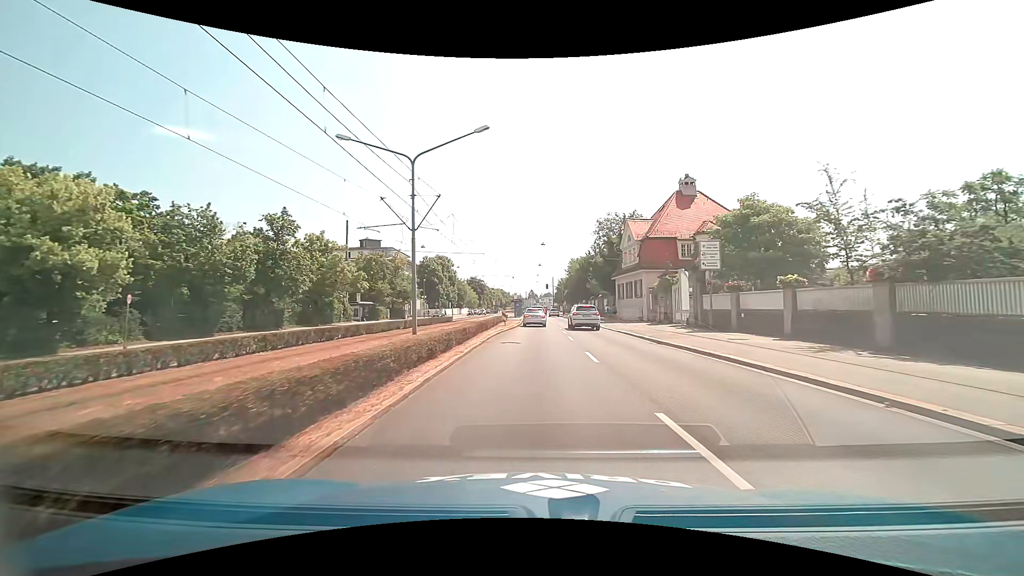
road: primary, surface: asphalt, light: Day
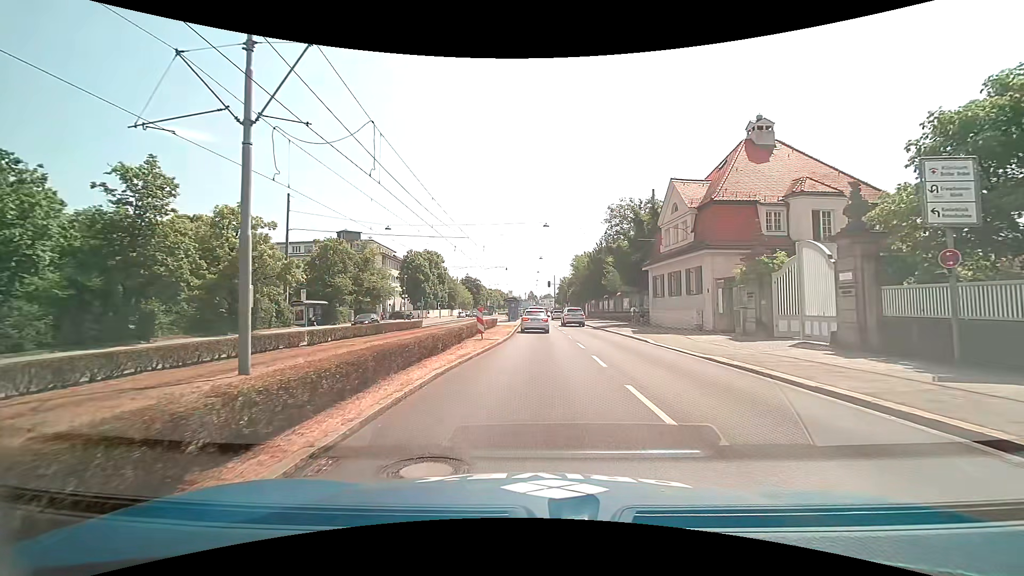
(0.0, +14.9) m; 0°
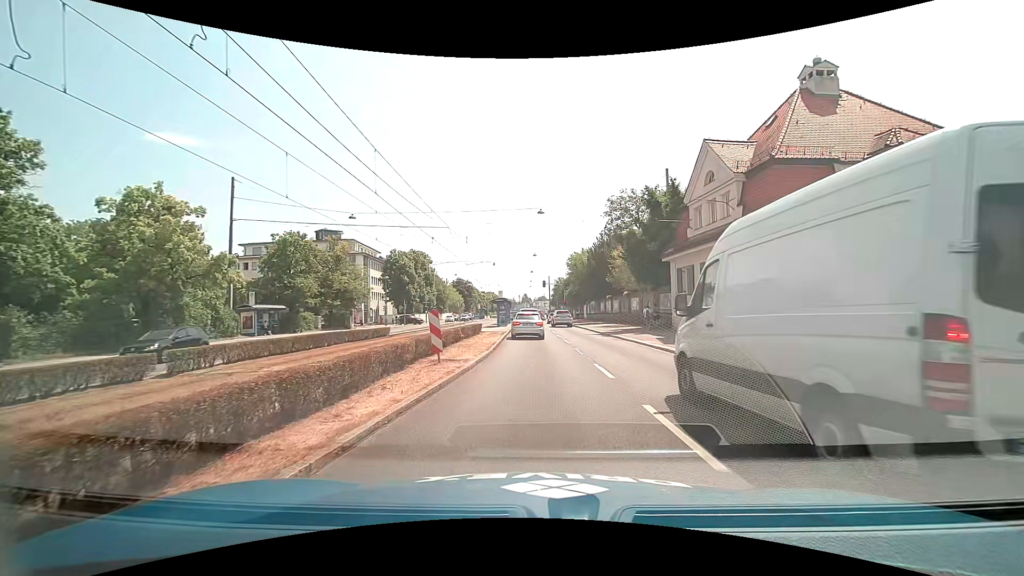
(+0.1, +7.6) m; 0°
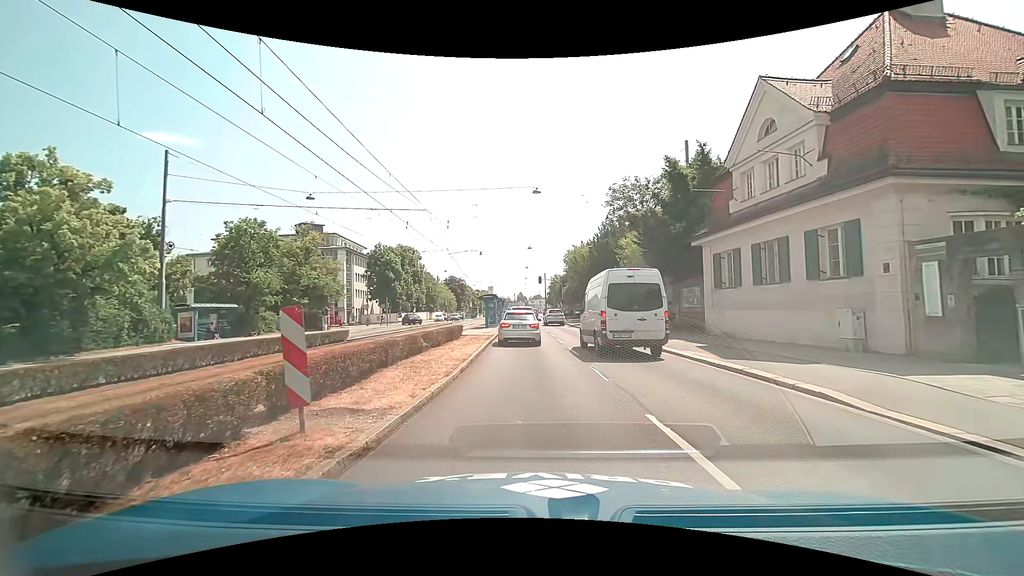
(+0.2, +6.6) m; +2°
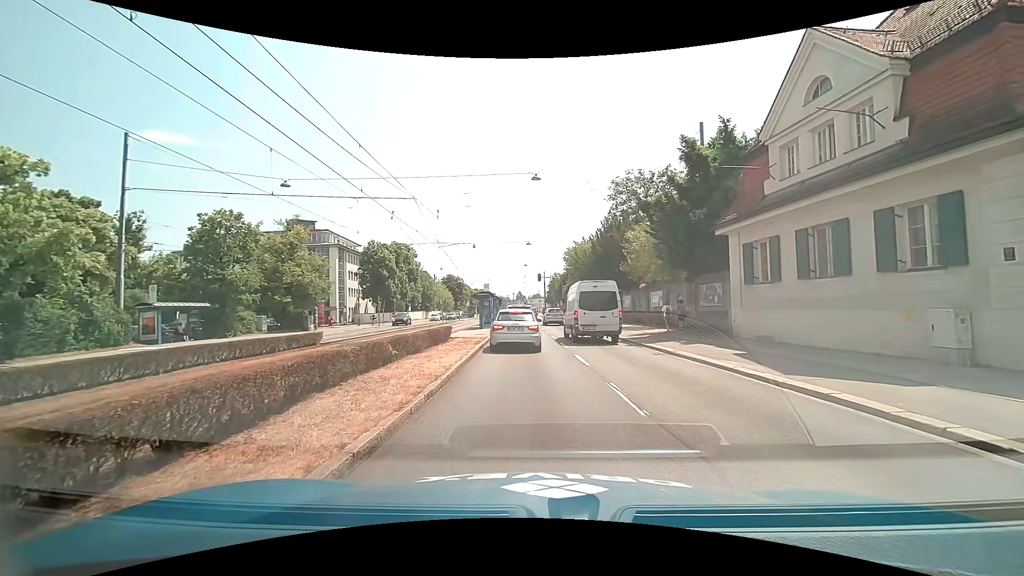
(0.0, +3.2) m; 0°
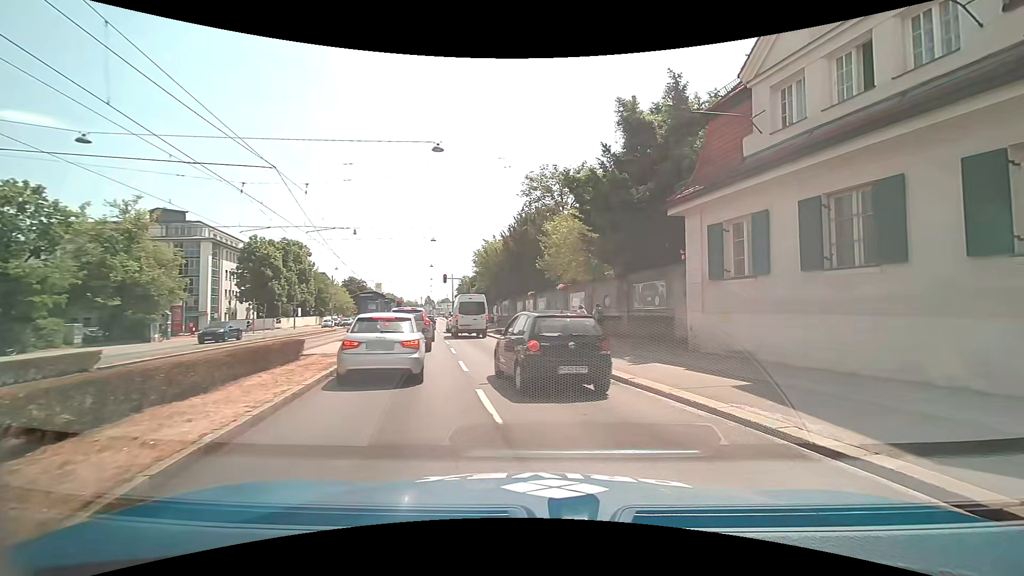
(+0.3, +6.4) m; +11°
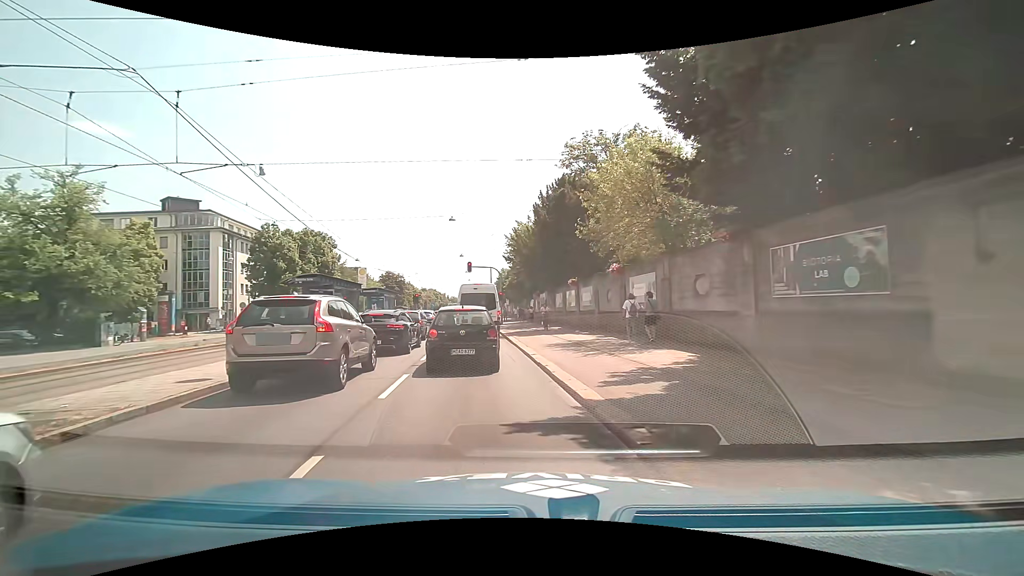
(+0.3, +10.7) m; -8°
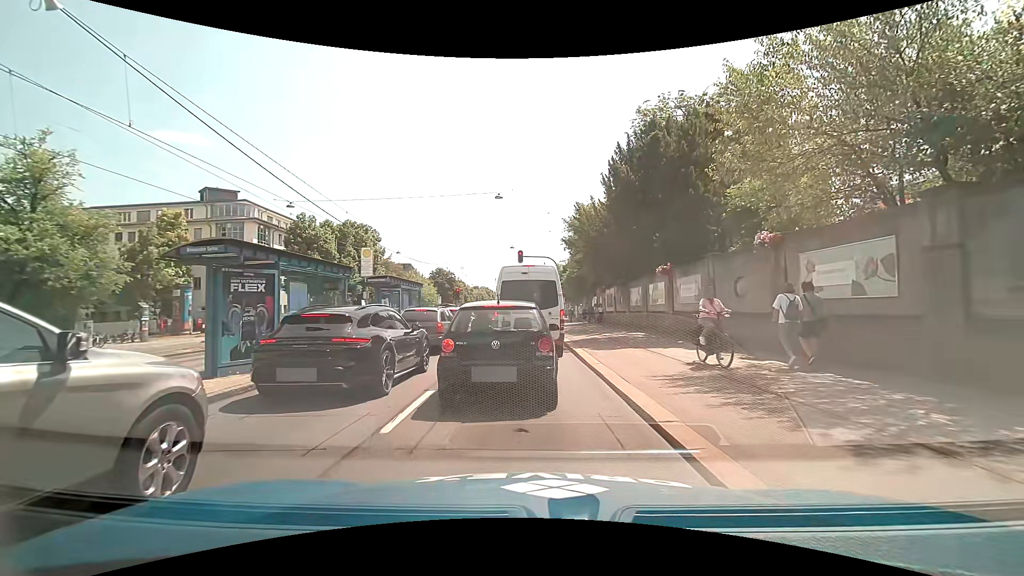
(-0.4, +8.2) m; -7°
